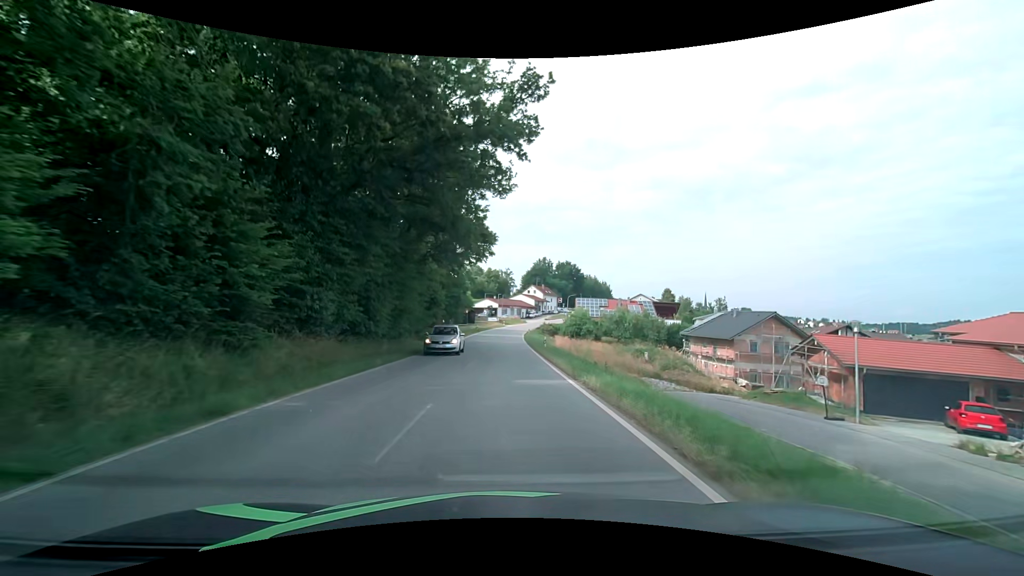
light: Day
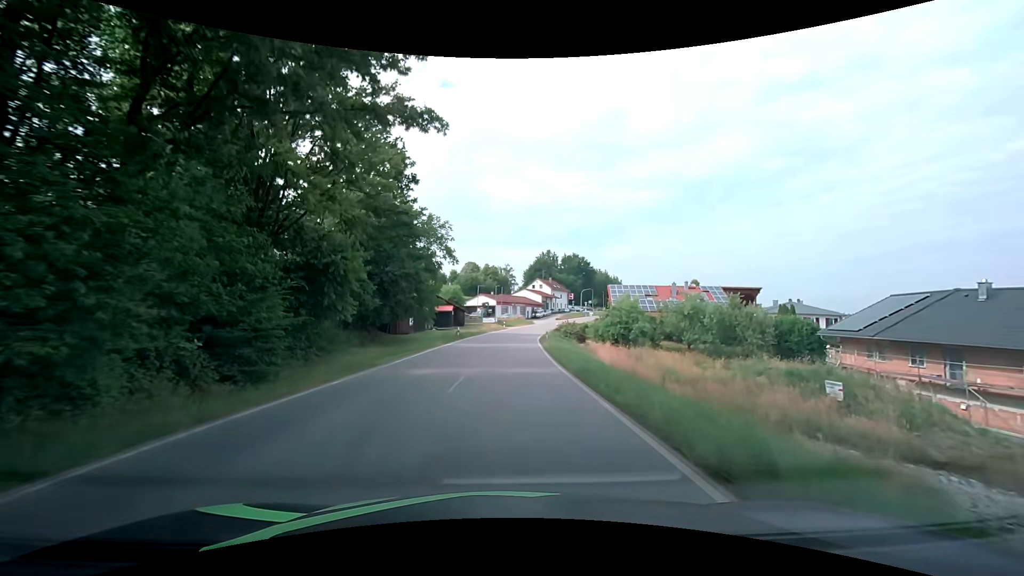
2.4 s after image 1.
(-0.1, +30.4) m; 0°
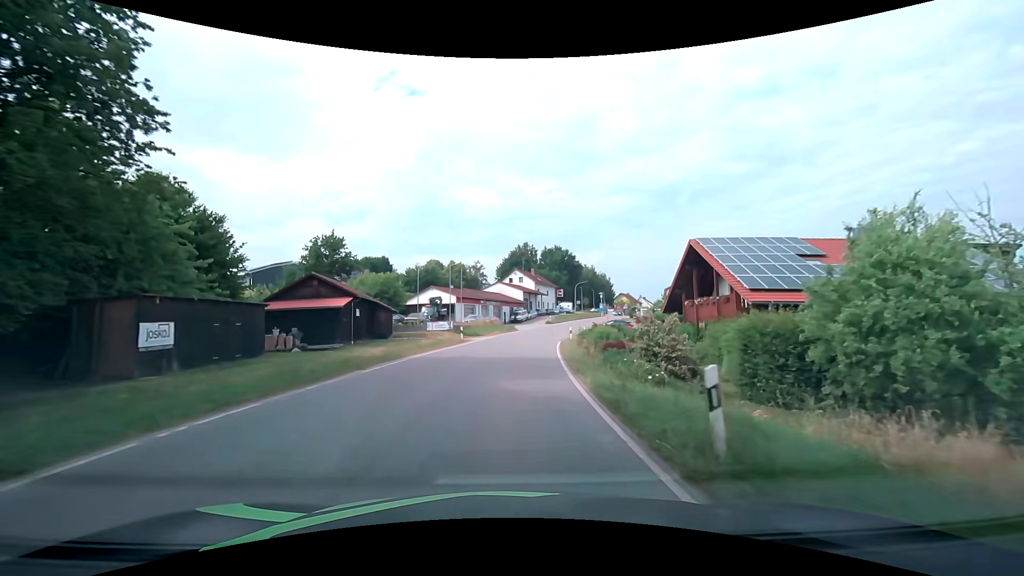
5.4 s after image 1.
(+0.8, +37.8) m; +3°
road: tertiary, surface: asphalt
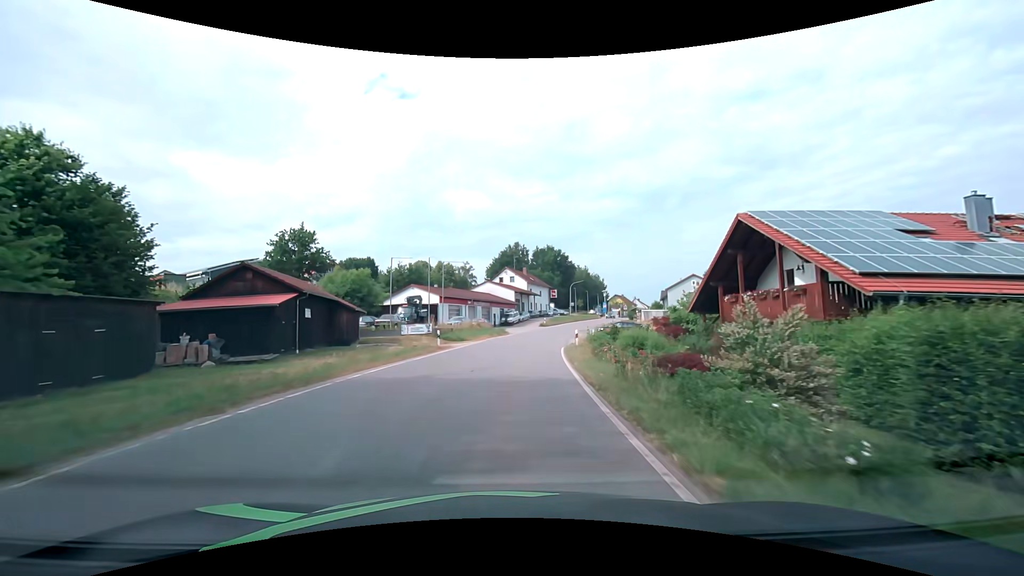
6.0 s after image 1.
(+0.1, +7.5) m; +1°
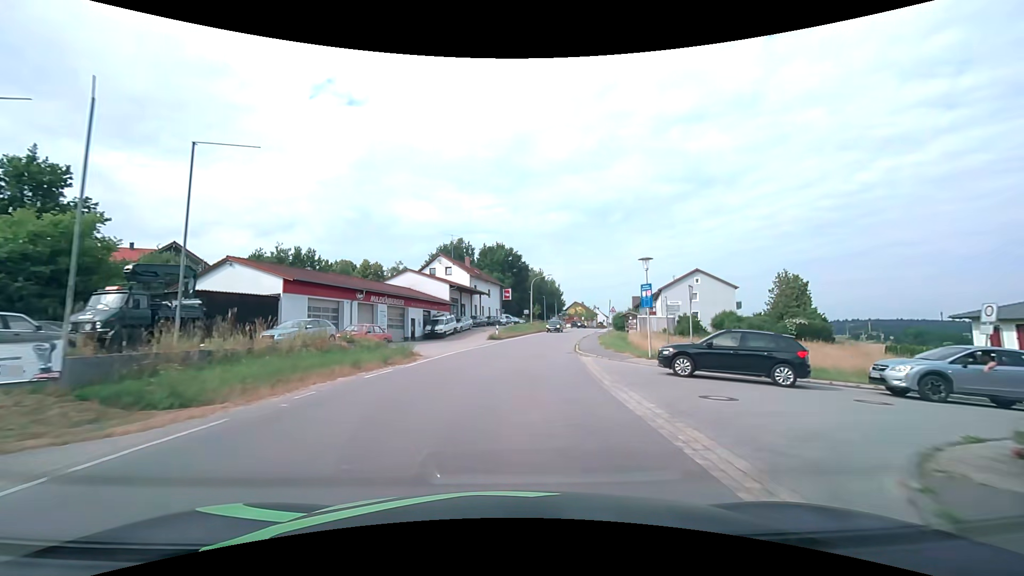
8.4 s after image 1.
(+1.5, +30.0) m; +6°
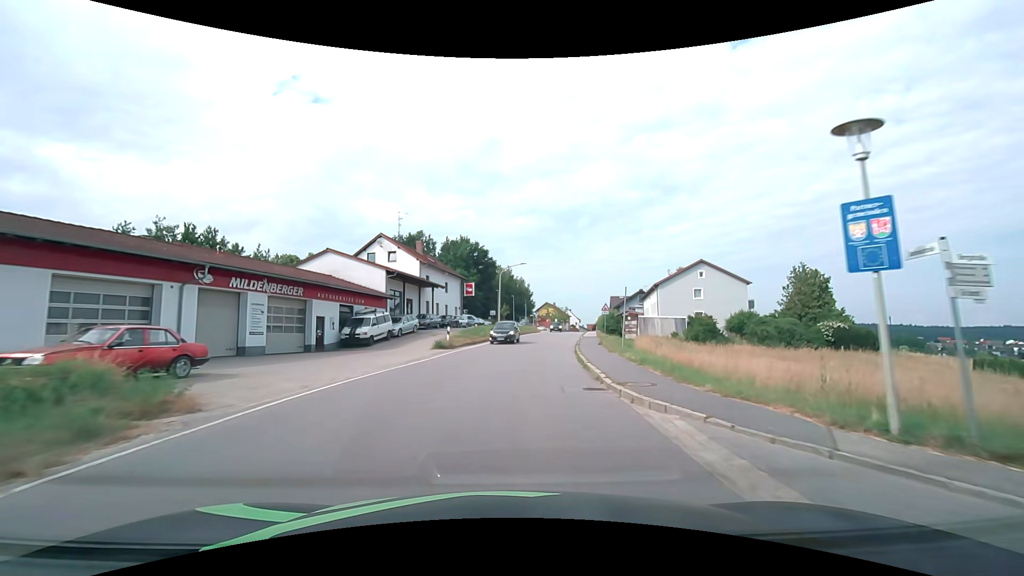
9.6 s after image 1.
(+0.6, +14.9) m; +4°
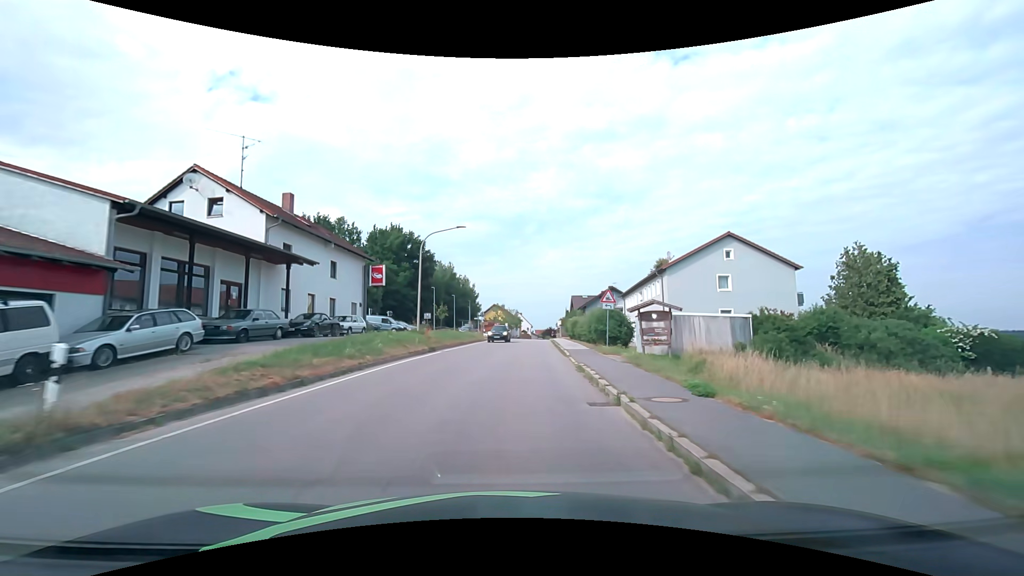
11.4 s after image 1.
(+1.2, +22.3) m; +6°
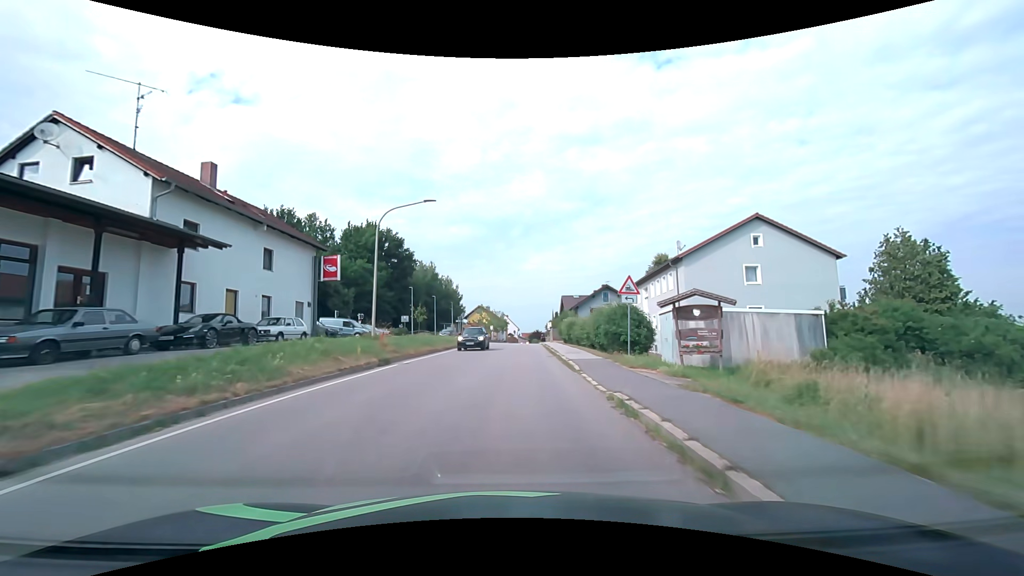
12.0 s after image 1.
(+0.1, +7.5) m; +2°
(0, +10) (0, +20) (+1, +30) (+1, +40) (+2, +50) (+2, +60) (+3, +70) (+4, +80) (+5, +90) (+5, +100) m
